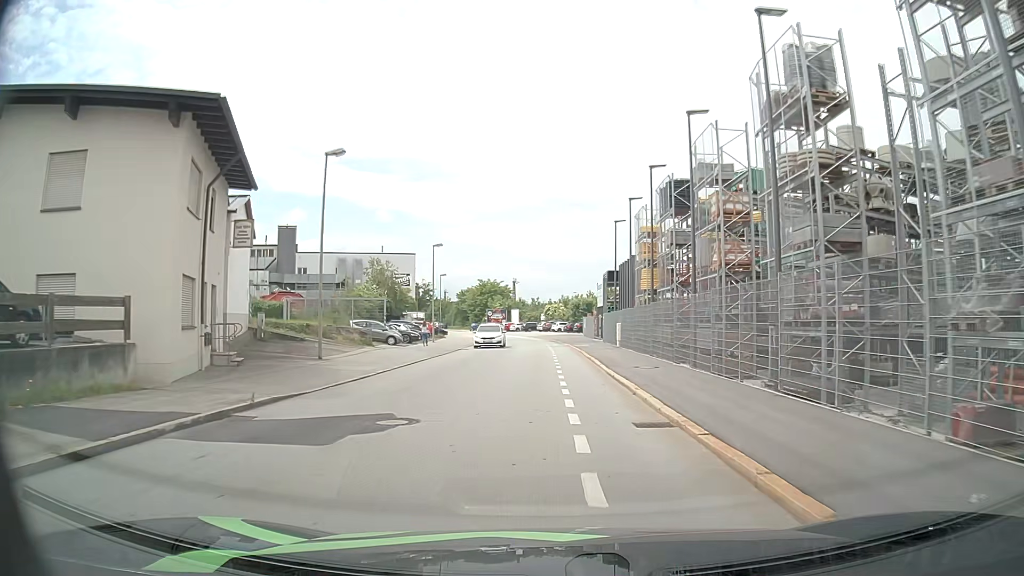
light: Day
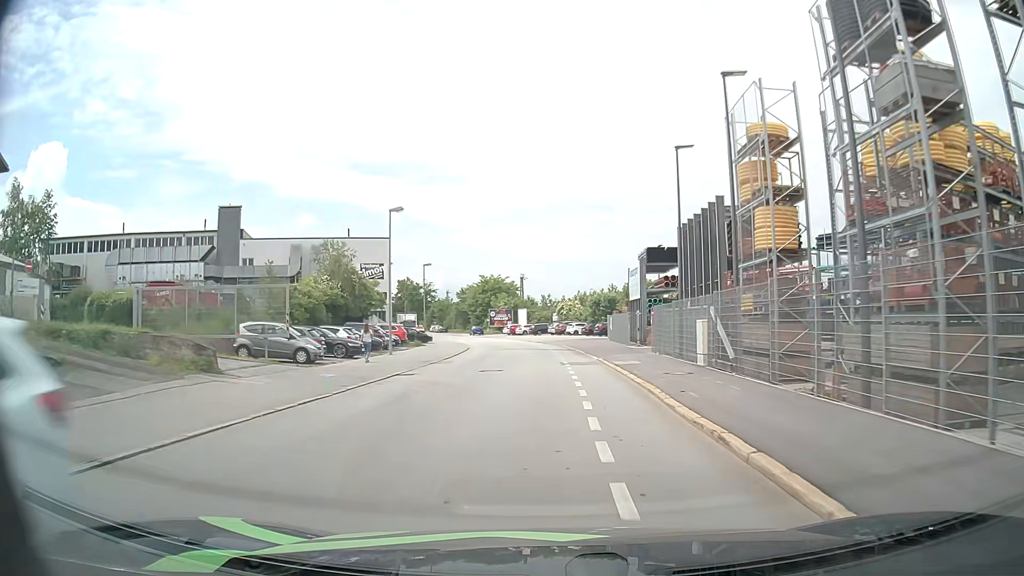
(-0.1, +18.7) m; -1°
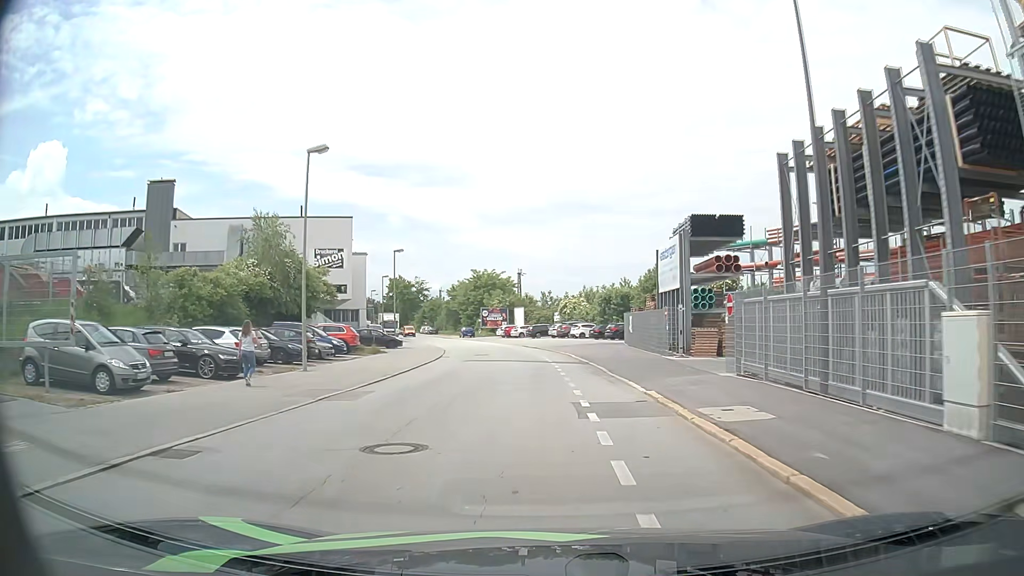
(0.0, +13.4) m; +1°
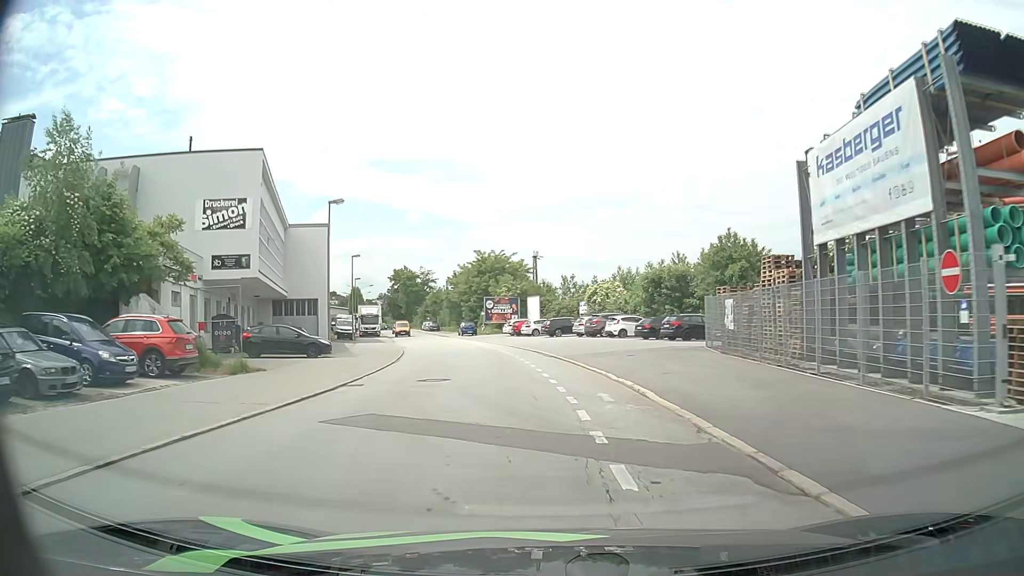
(-0.5, +20.5) m; -2°
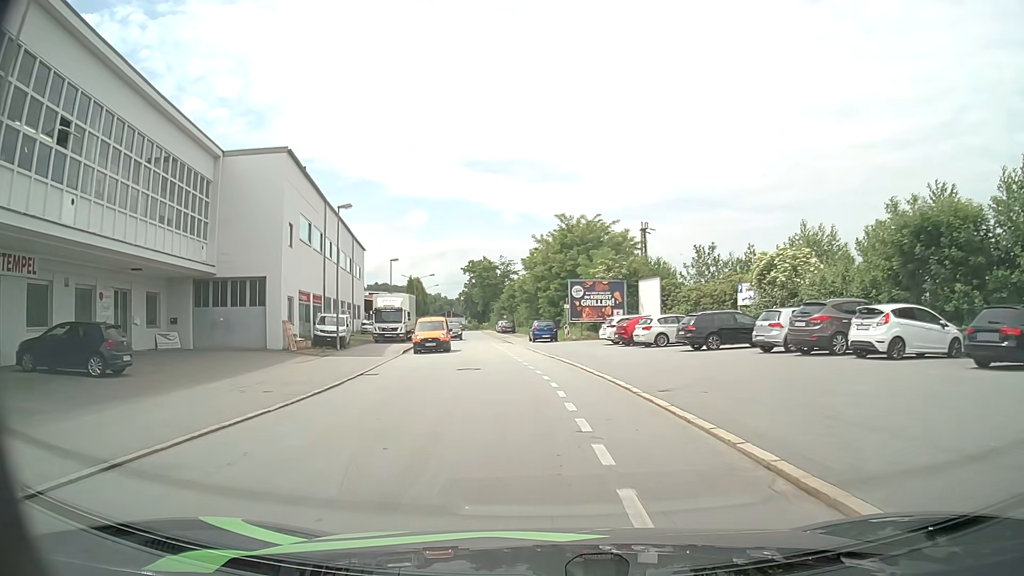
(-1.9, +27.1) m; -8°
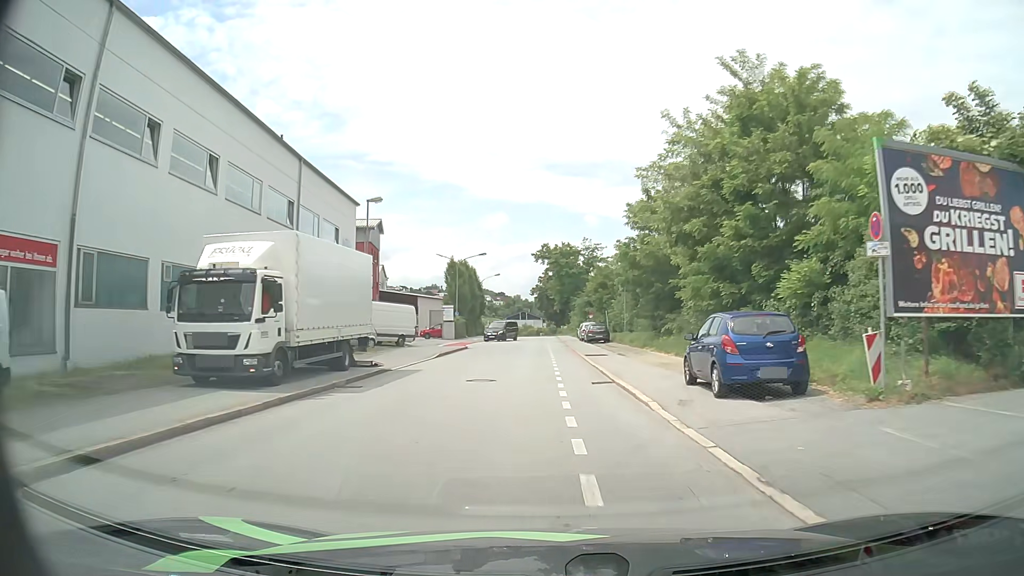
(-2.6, +33.8) m; -7°
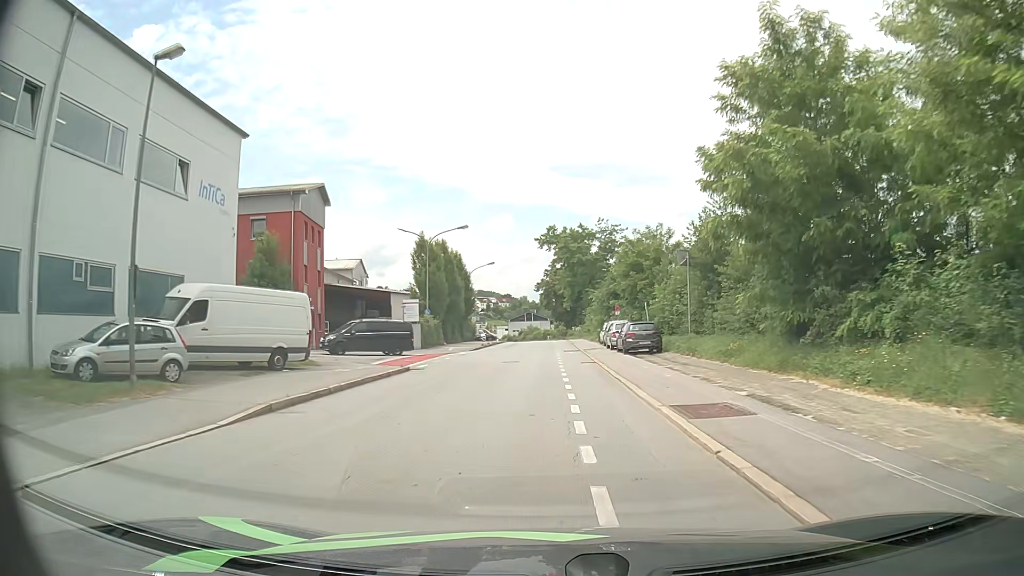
(-0.1, +20.8) m; -2°
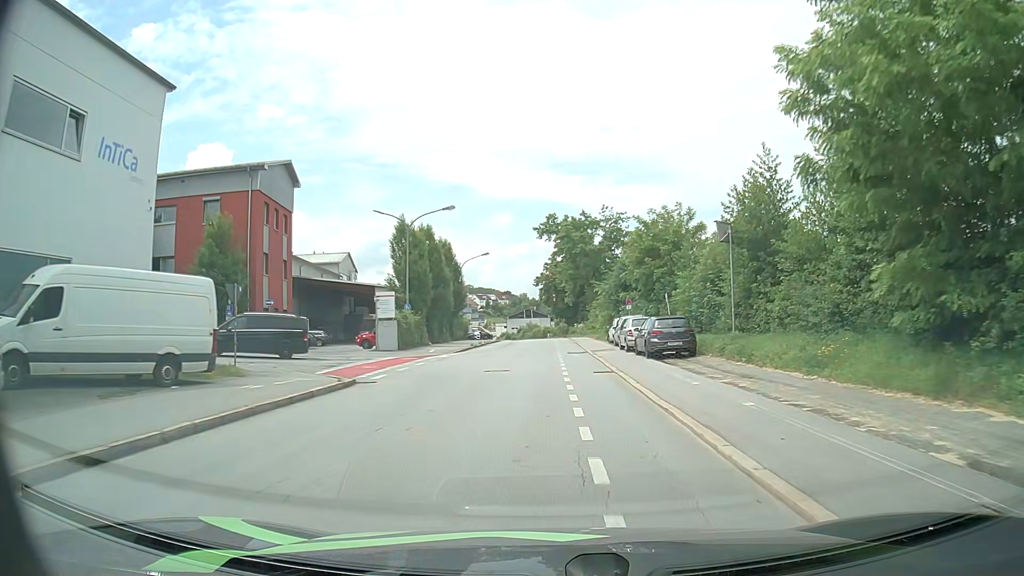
(+0.1, +7.1) m; +1°
(0, +10) (0, +20) (0, +30) (0, +40) (+1, +50) (+1, +60) (0, +70) (0, +80) (0, +90) (0, +100) m
